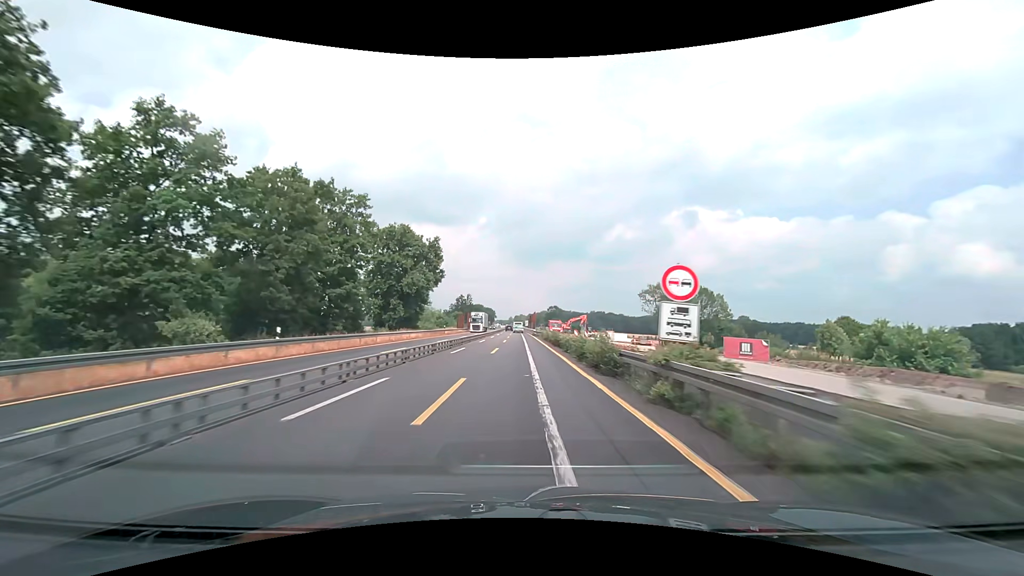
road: motorway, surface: asphalt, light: Day
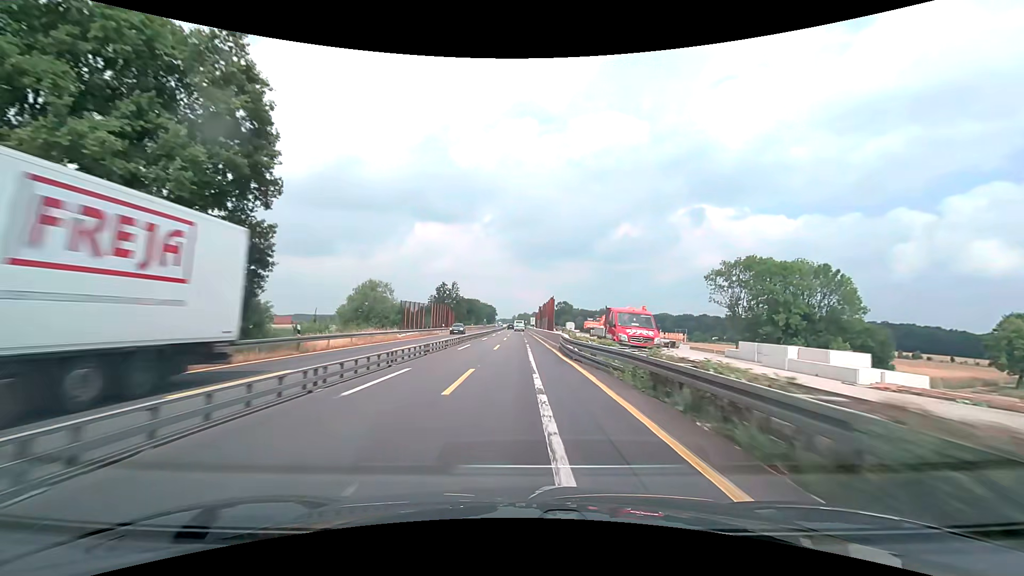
(-0.2, +50.2) m; 0°
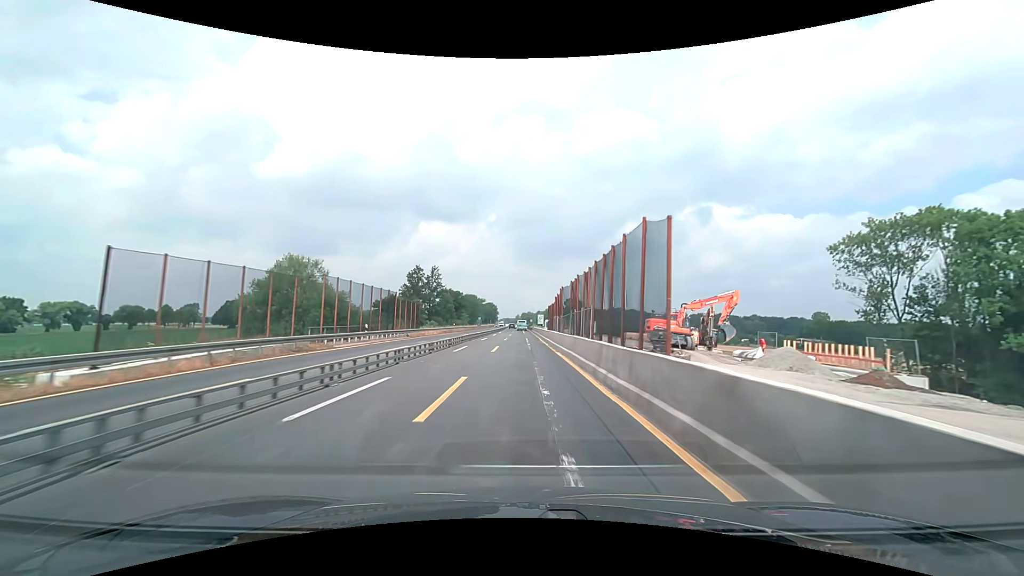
(-0.2, +37.6) m; 0°
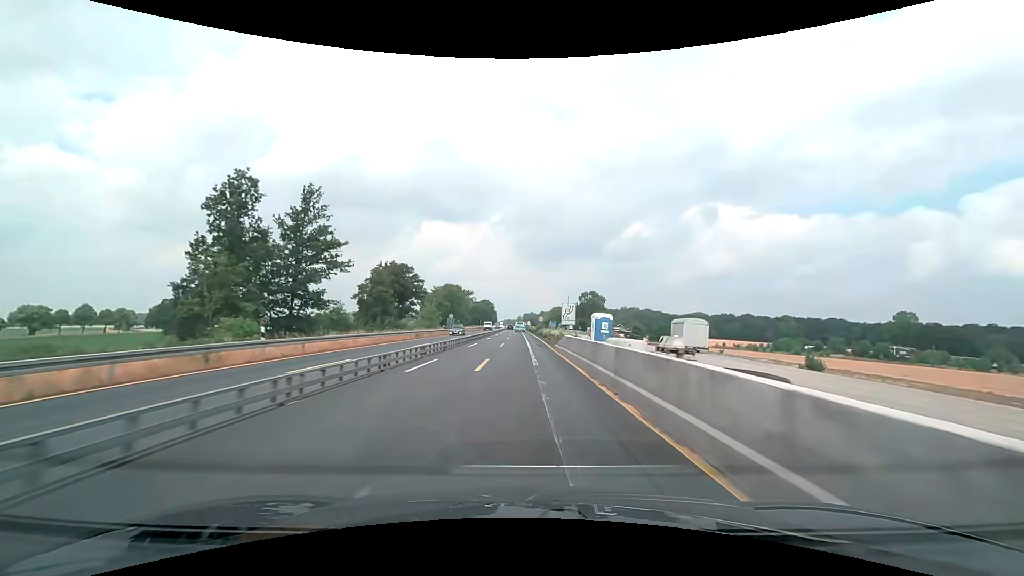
(-0.2, +62.7) m; 0°
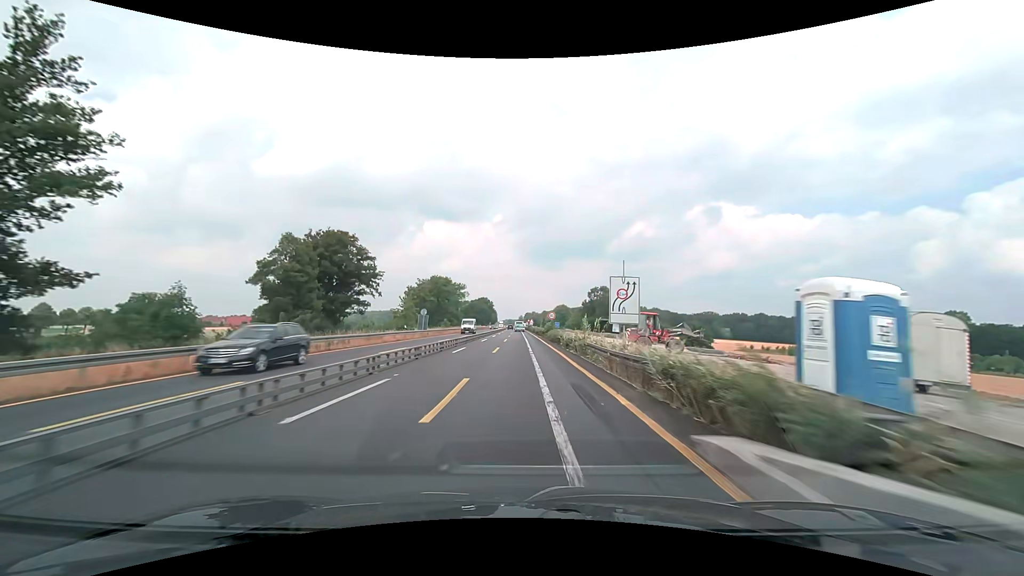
(0.0, +25.1) m; 0°
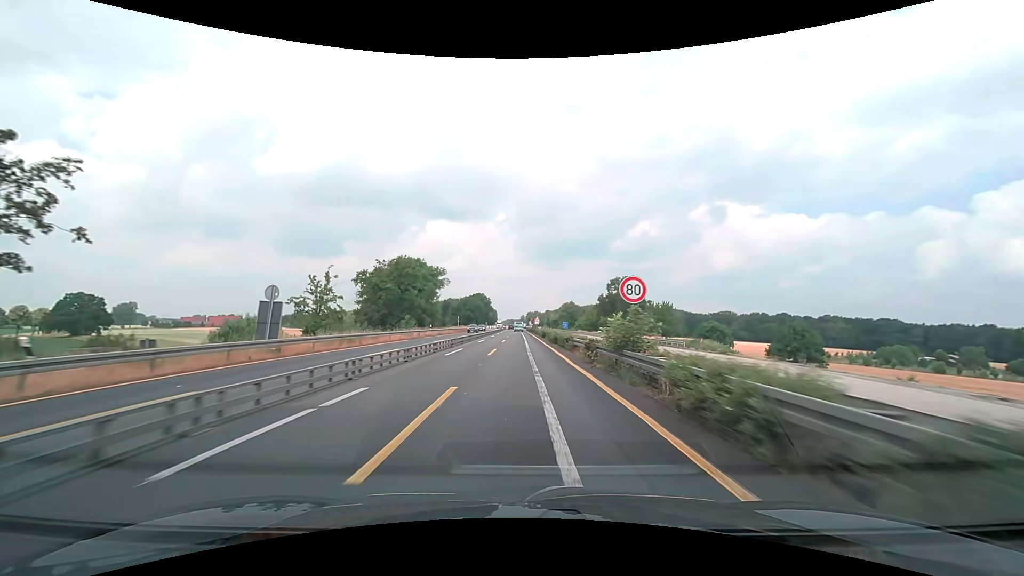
(0.0, +37.6) m; 0°
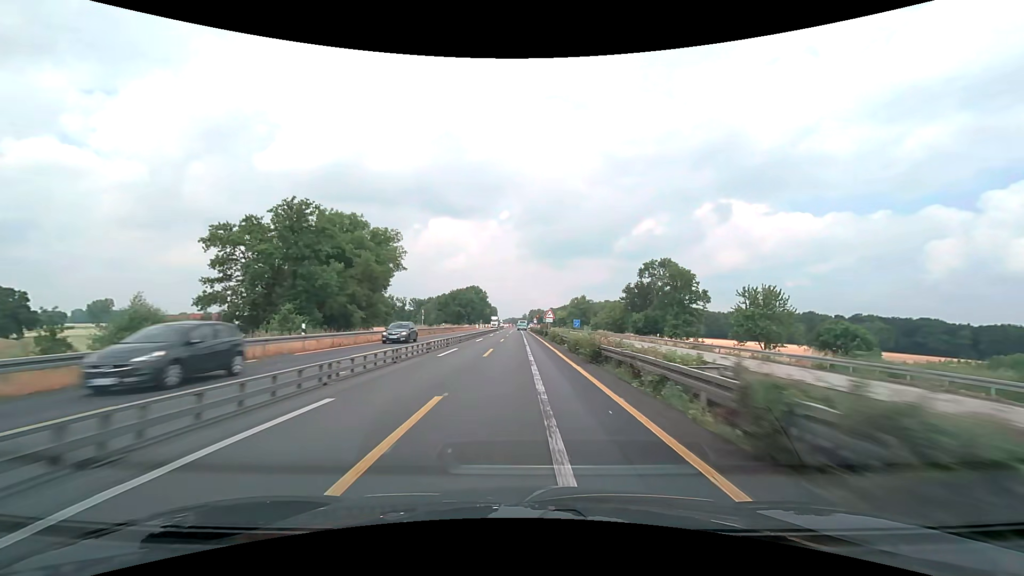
(-0.1, +37.6) m; 0°
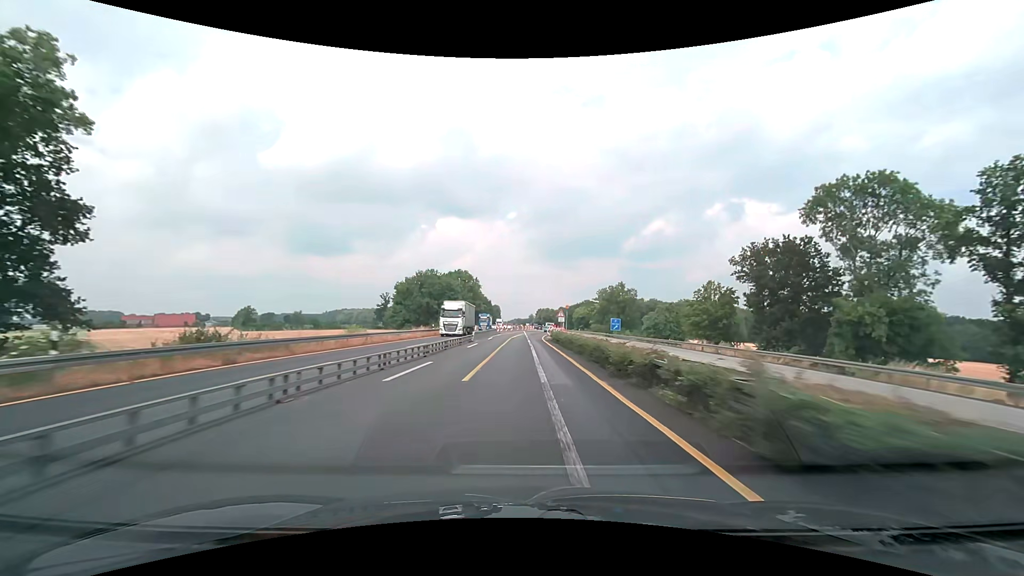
(-0.4, +62.6) m; -1°
(0, +10) (0, +20) (0, +30) (0, +40) (0, +50) (+1, +60) (+1, +70) (+2, +80) (+3, +90) (+4, +100) m
